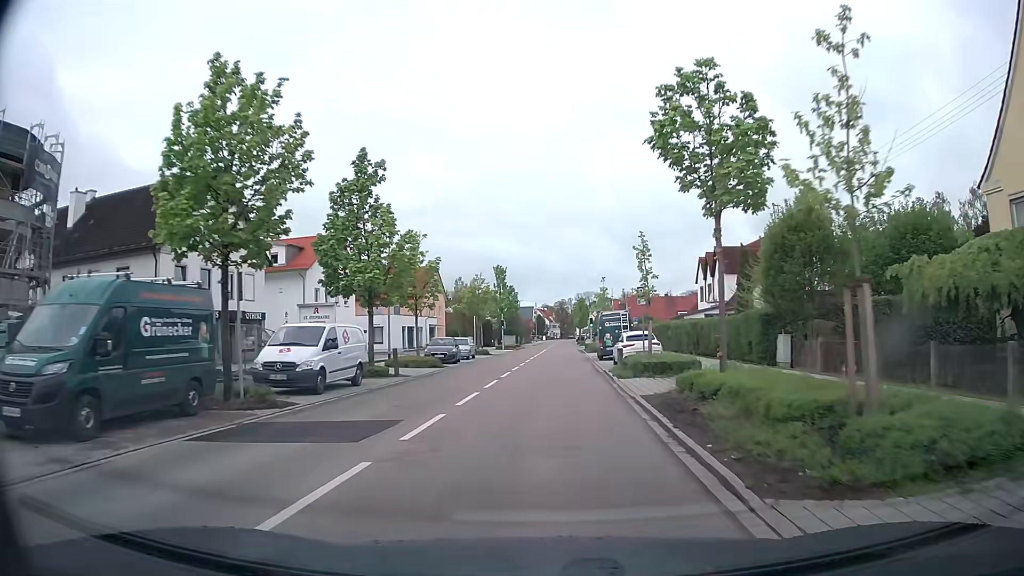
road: tertiary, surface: asphalt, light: Day
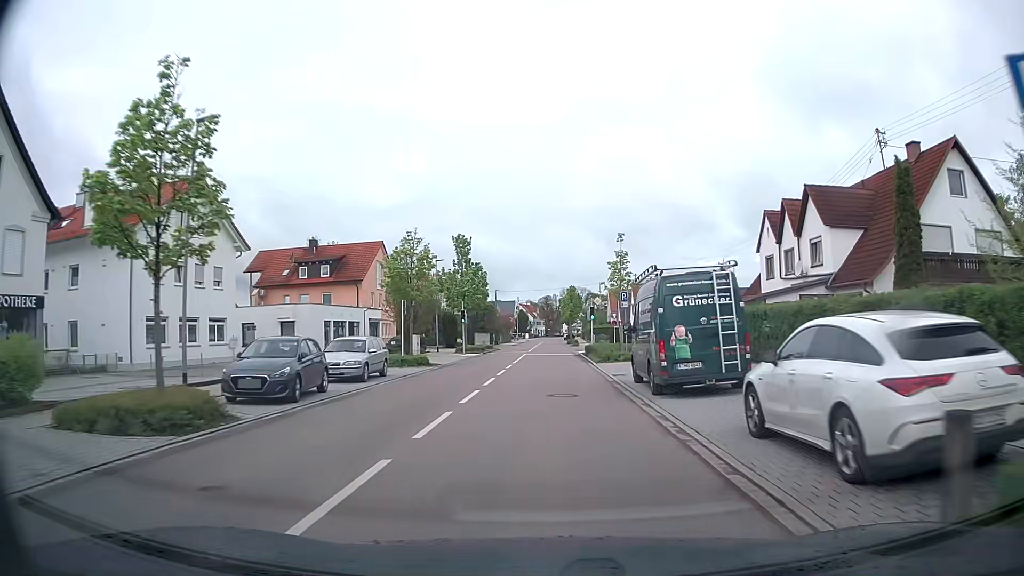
(+0.3, +22.6) m; +1°
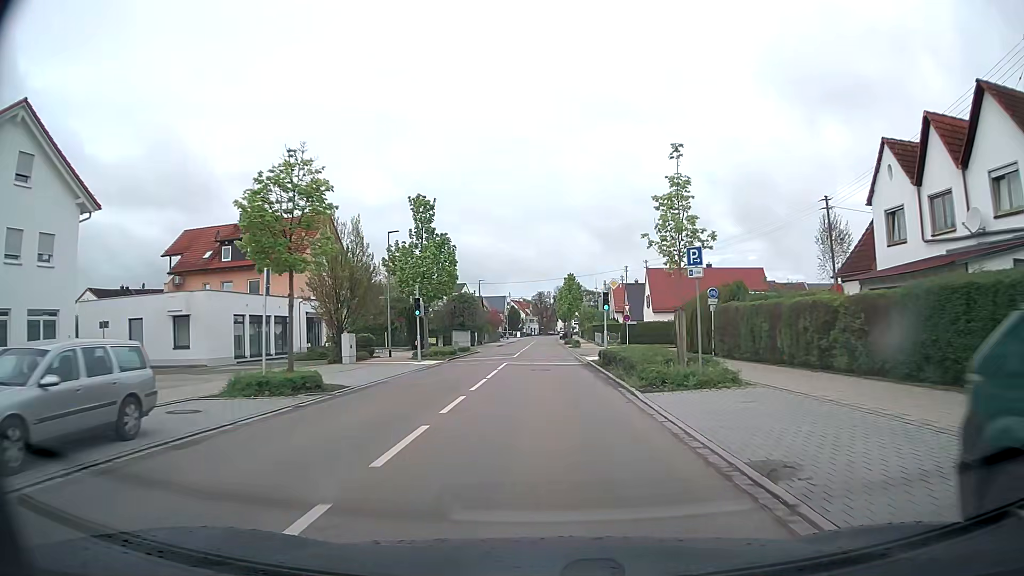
(+0.2, +15.6) m; +1°
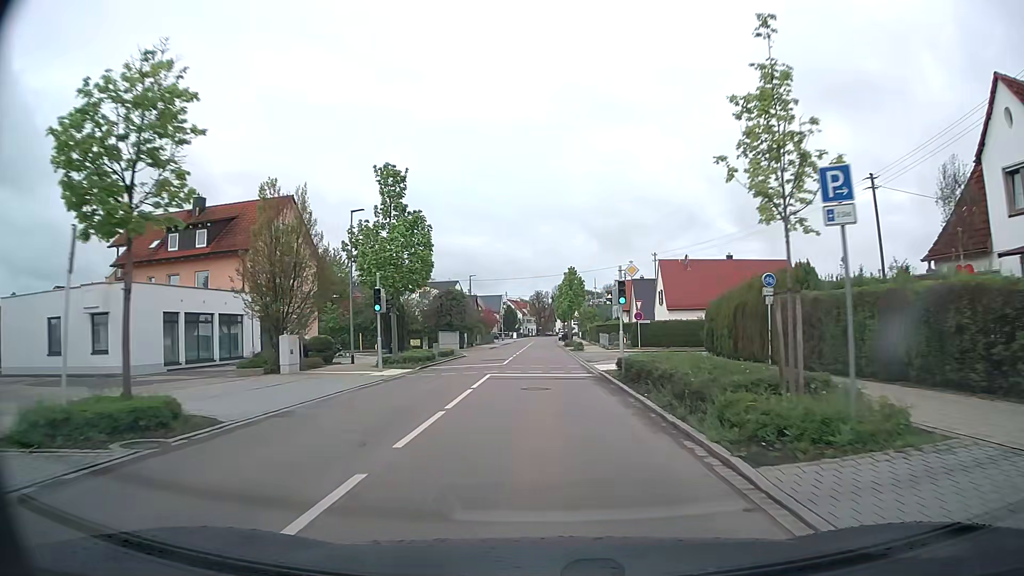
(0.0, +7.8) m; 0°
(0, +10) (0, +20) (0, +30) (0, +40) (0, +50) (0, +60) (0, +70) (0, +80) (0, +90) (0, +100) m
